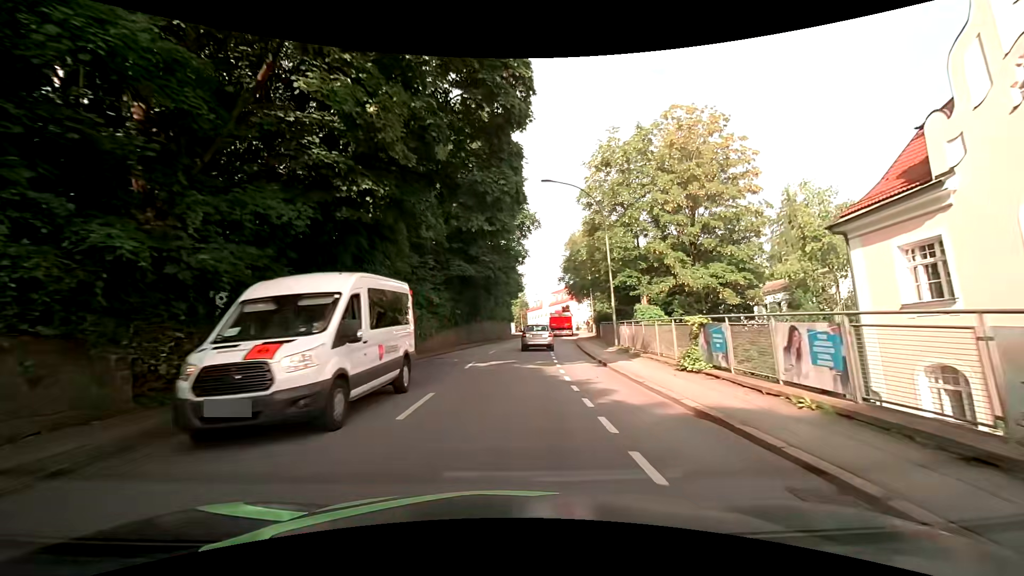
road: tertiary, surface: asphalt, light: Day
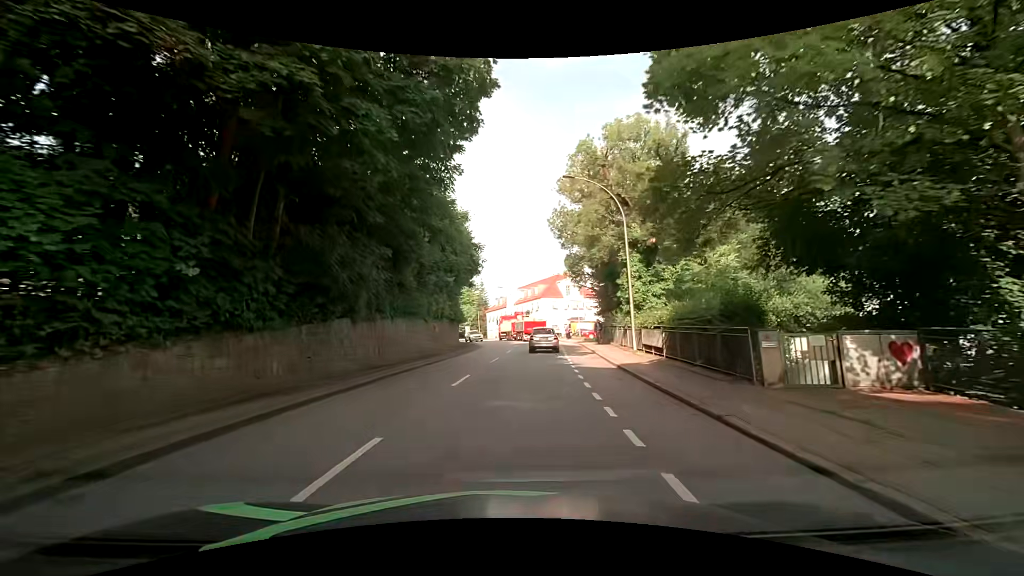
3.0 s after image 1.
(+0.9, +30.8) m; +3°
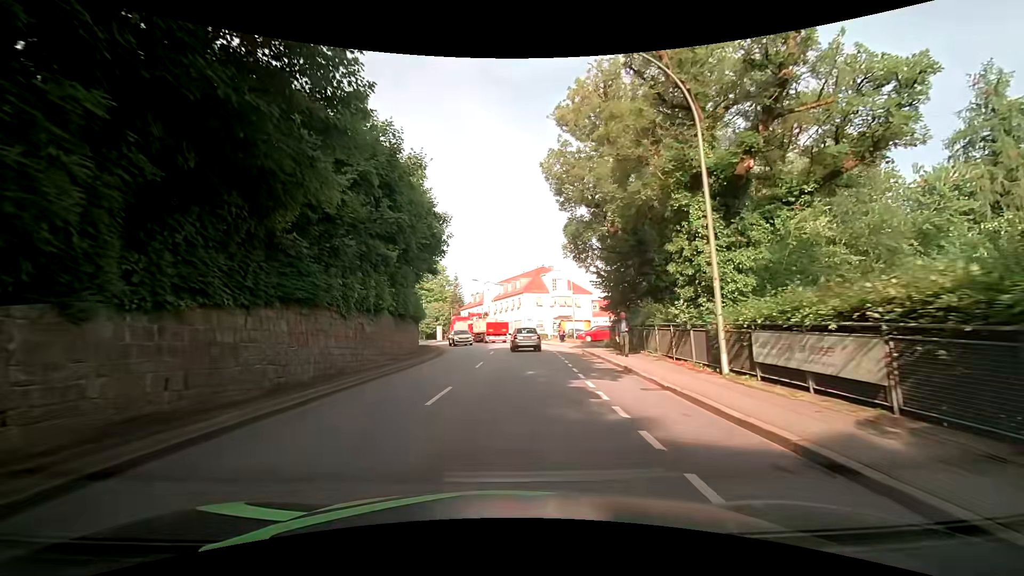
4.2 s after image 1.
(+0.5, +12.2) m; +3°
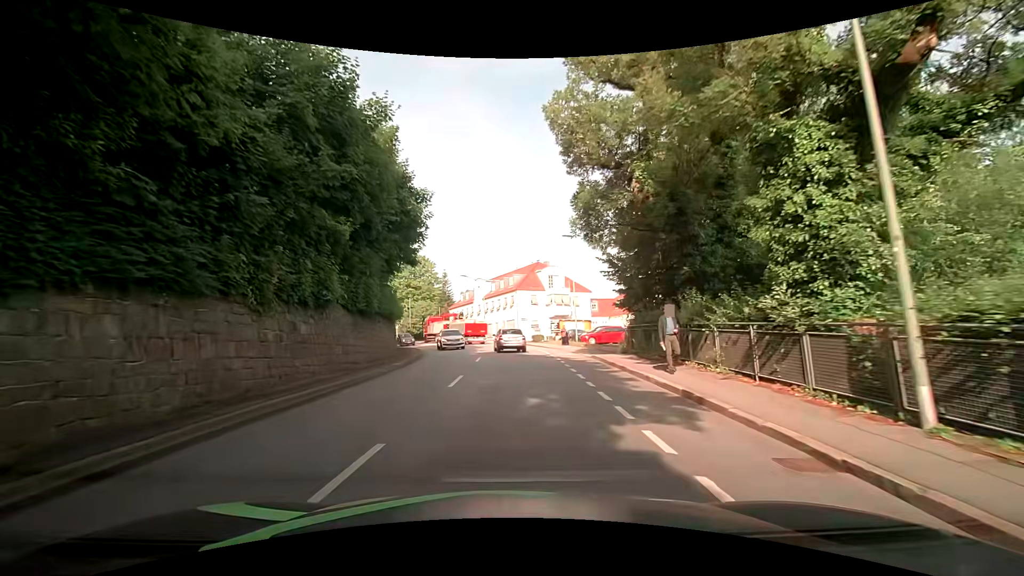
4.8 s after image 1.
(0.0, +6.1) m; 0°
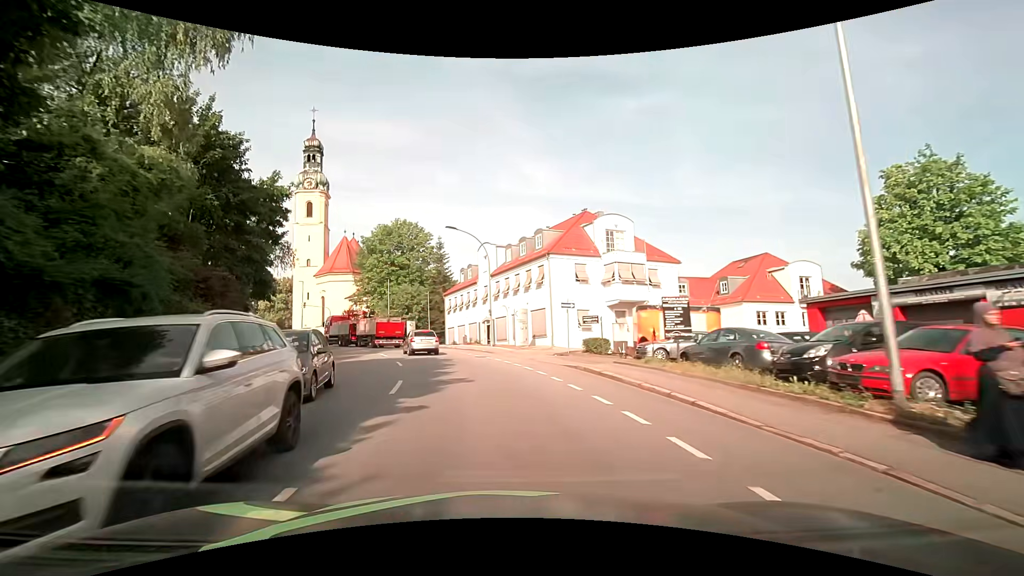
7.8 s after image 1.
(+0.6, +30.2) m; -2°
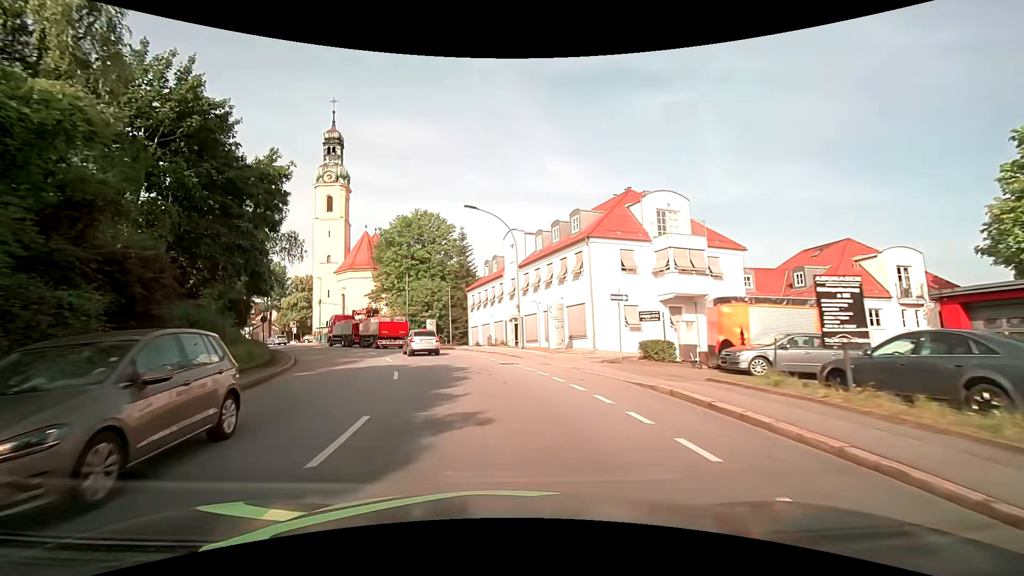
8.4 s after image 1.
(-0.1, +6.0) m; -3°
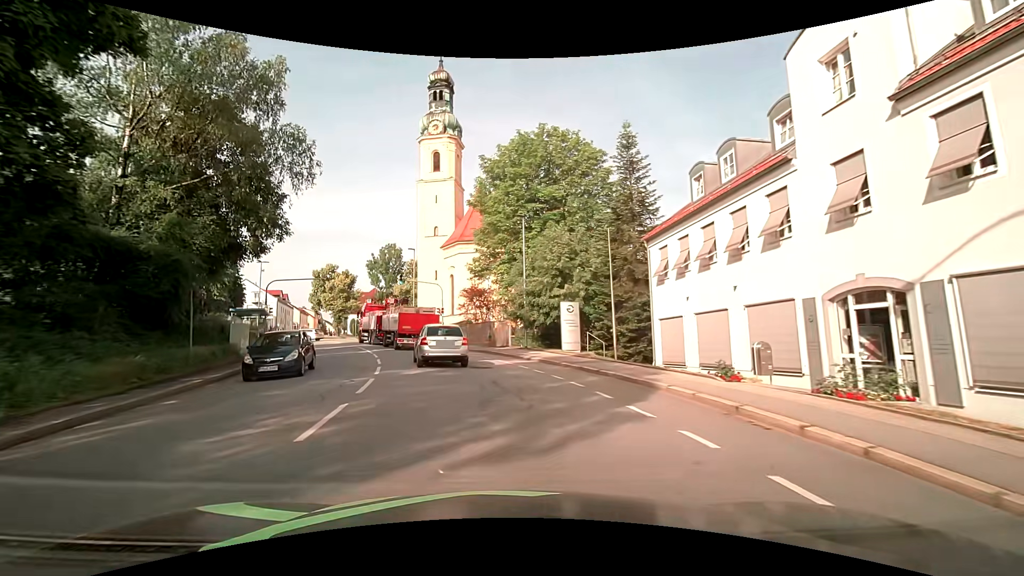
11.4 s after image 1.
(-3.8, +26.9) m; -15°
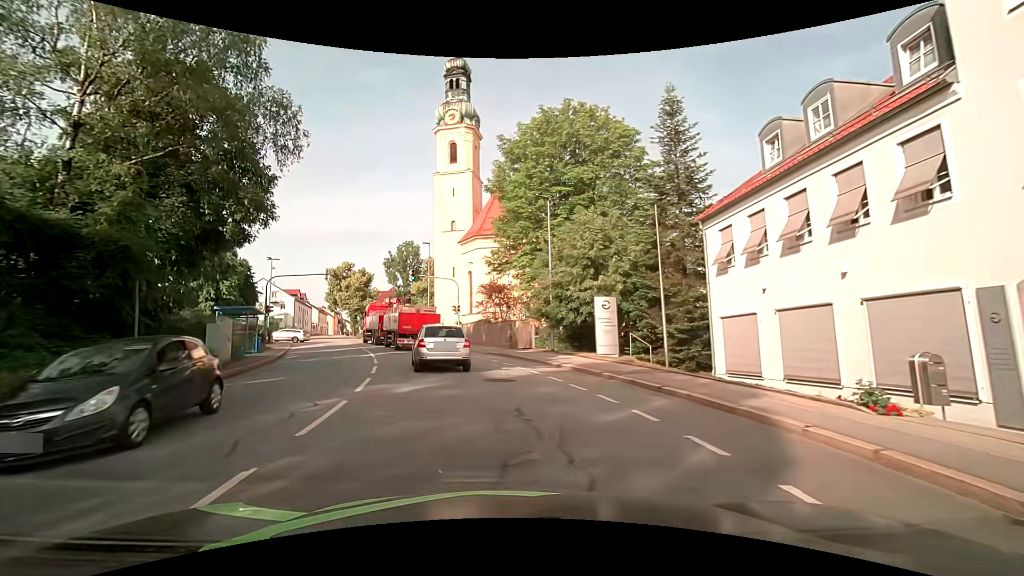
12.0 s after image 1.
(-0.1, +4.0) m; -3°
(-1, +10) (-2, +20) (-5, +29) (-8, +39) (-12, +48) (-16, +57) (-20, +66) (-24, +76) (-28, +85) (-32, +94) m
